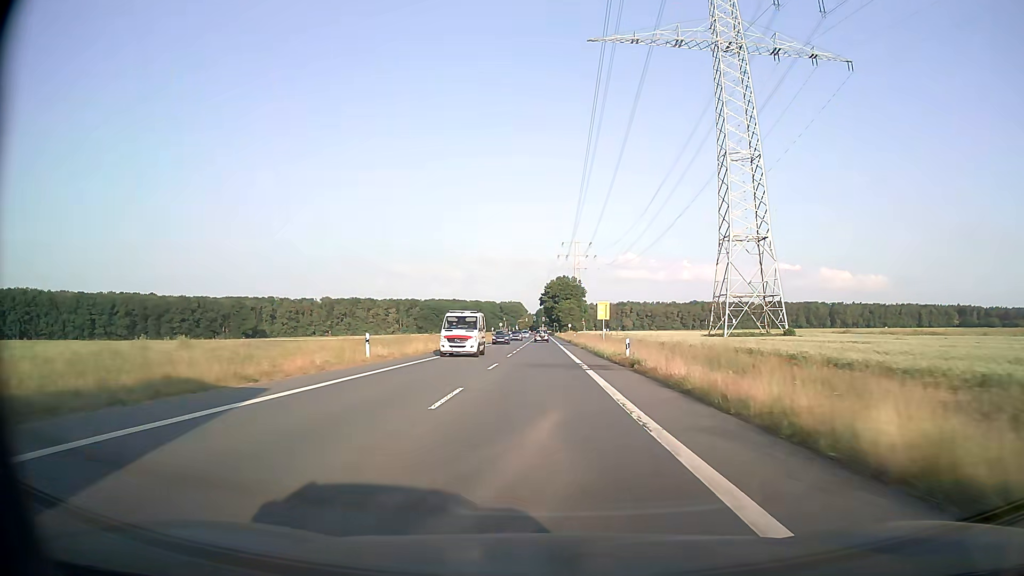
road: secondary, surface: asphalt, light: Day
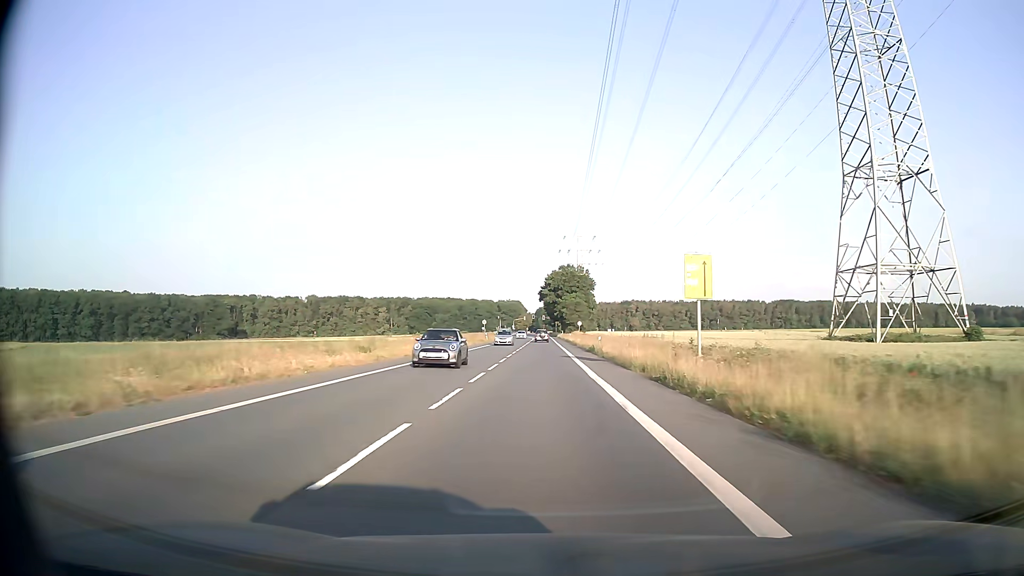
(+0.1, +36.3) m; 0°
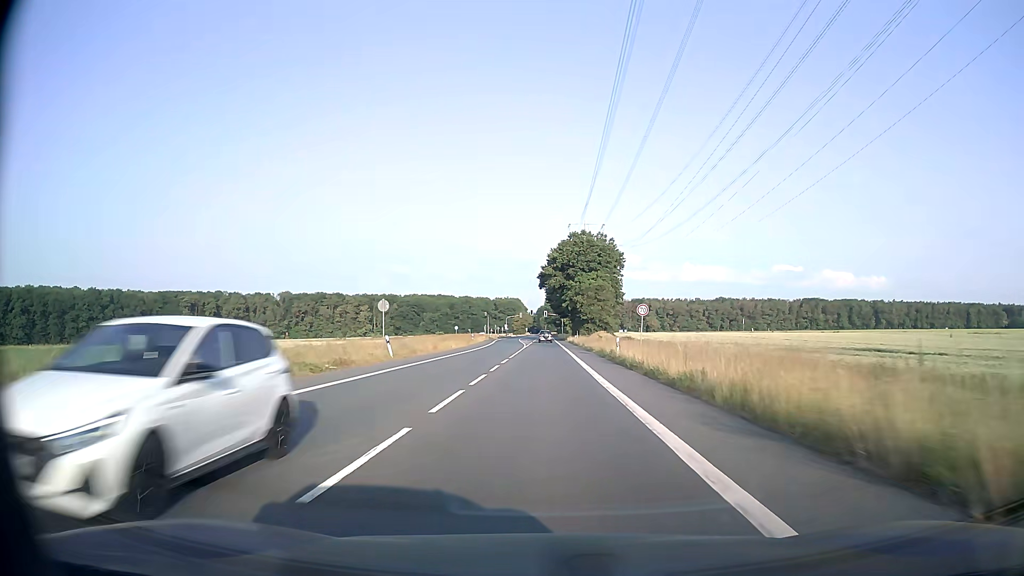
(-0.1, +60.6) m; 0°
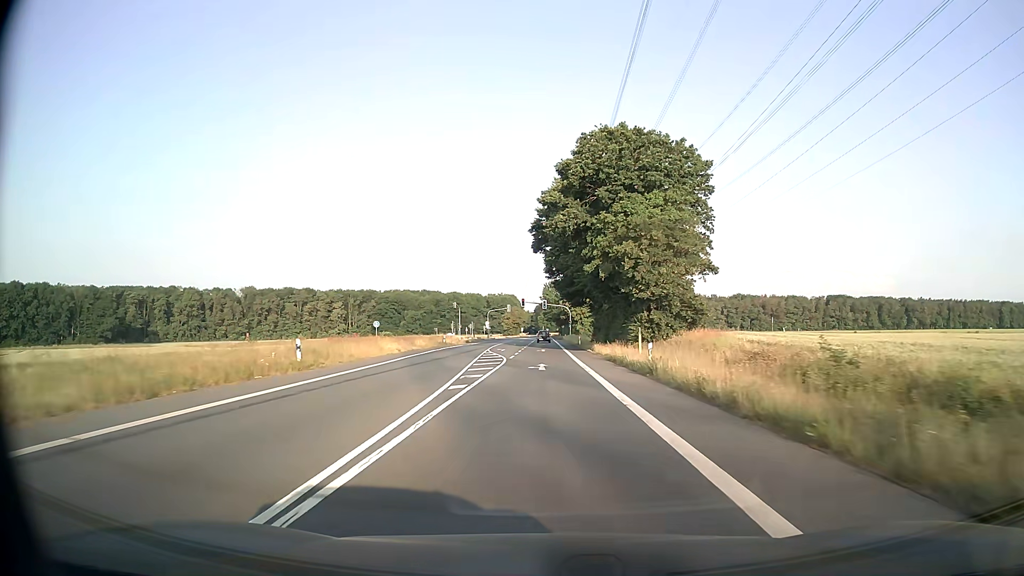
(+0.1, +60.6) m; 0°
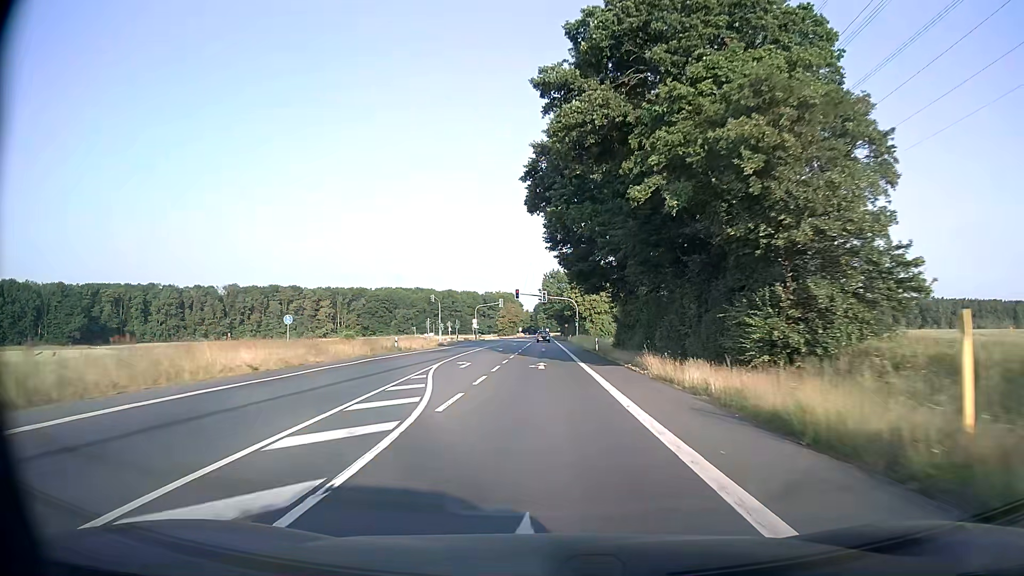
(0.0, +24.2) m; 0°
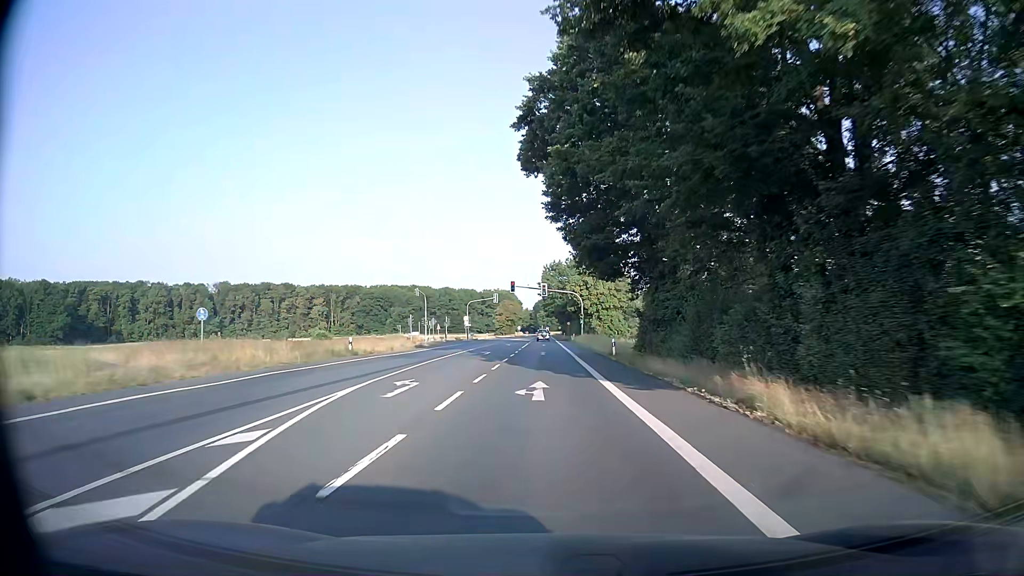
(0.0, +12.1) m; 0°
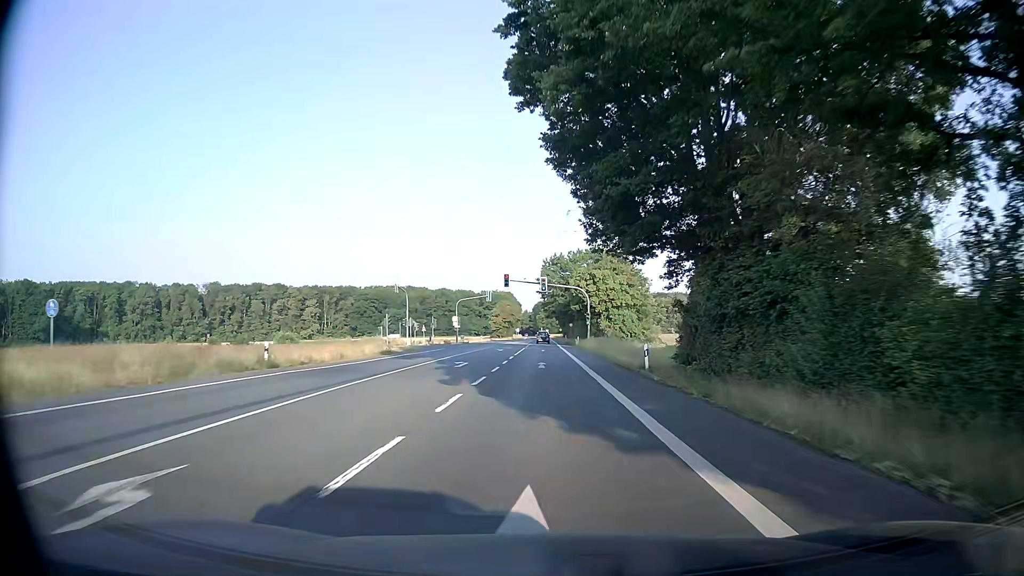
(0.0, +12.1) m; 0°
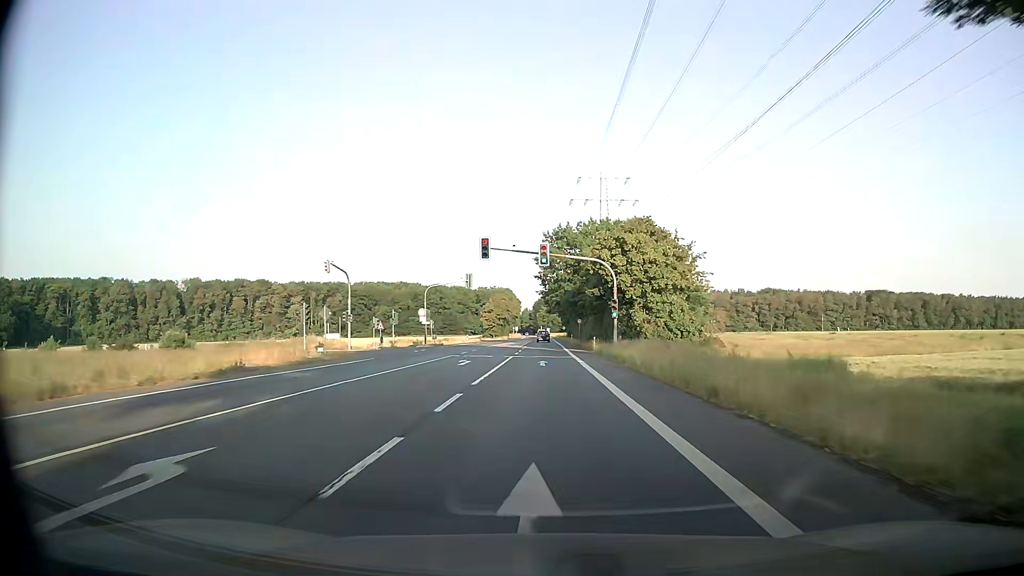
(+0.1, +24.2) m; 0°
(0, +10) (0, +20) (0, +30) (0, +40) (0, +50) (0, +60) (0, +70) (0, +80) (0, +90) (0, +100) m
